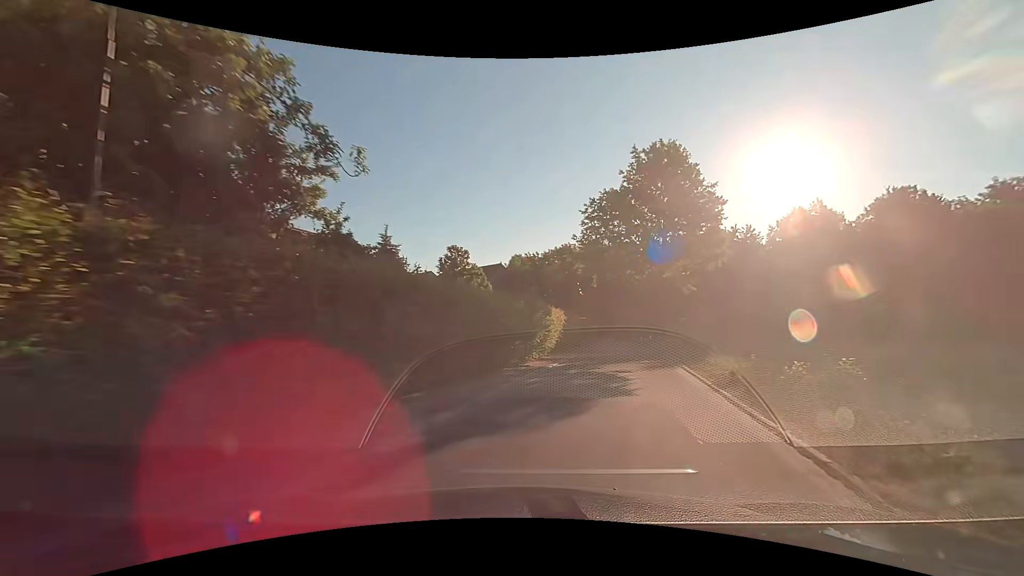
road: residential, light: Day
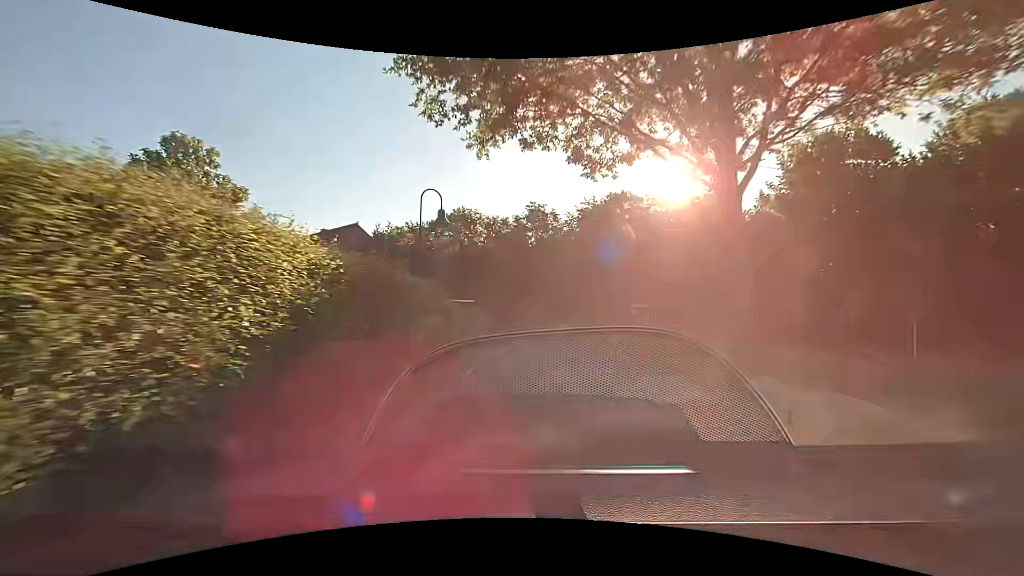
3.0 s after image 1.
(+3.2, +24.3) m; +11°
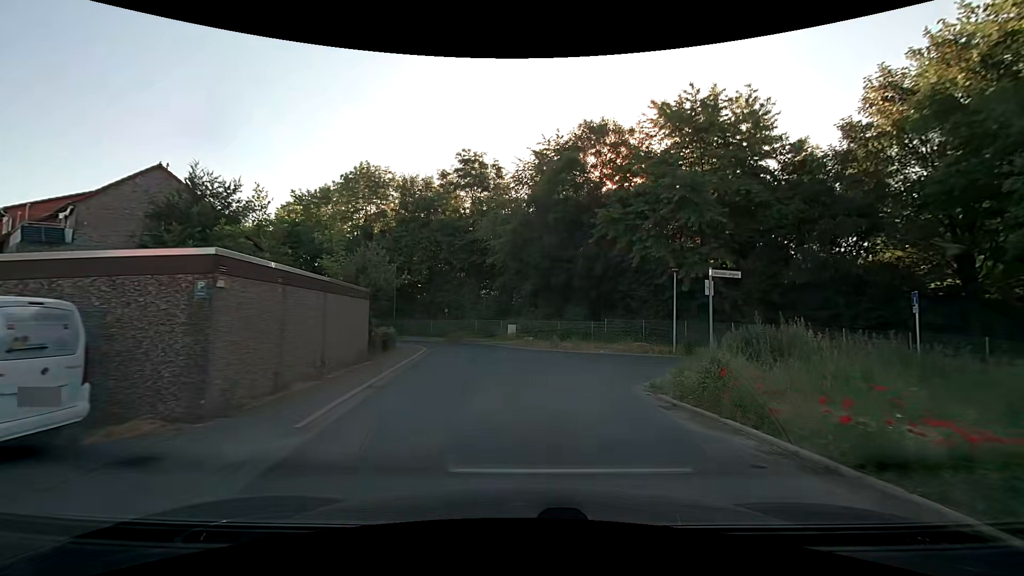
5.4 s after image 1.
(+0.8, +19.5) m; +6°
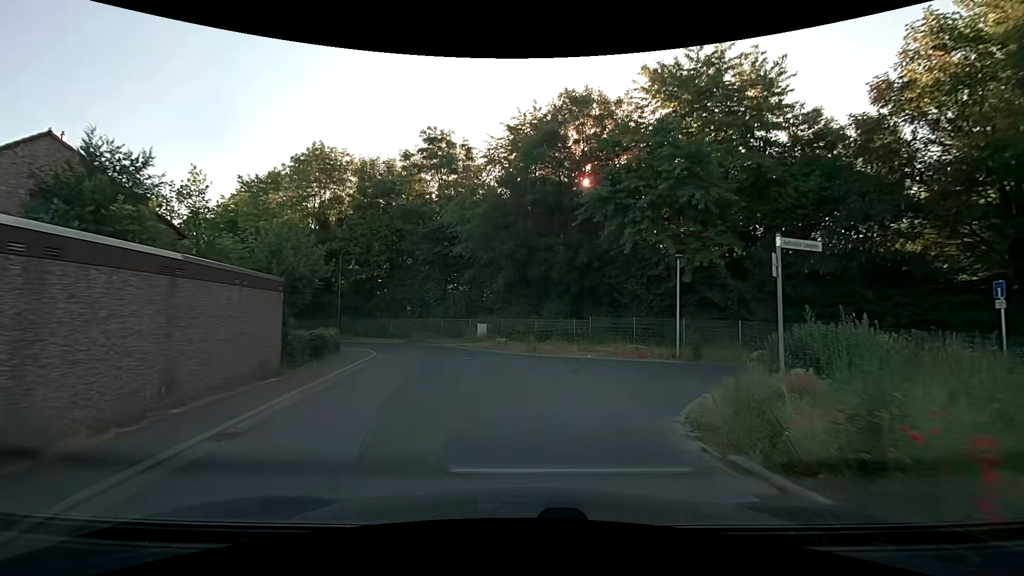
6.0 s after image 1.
(+0.1, +4.6) m; +3°
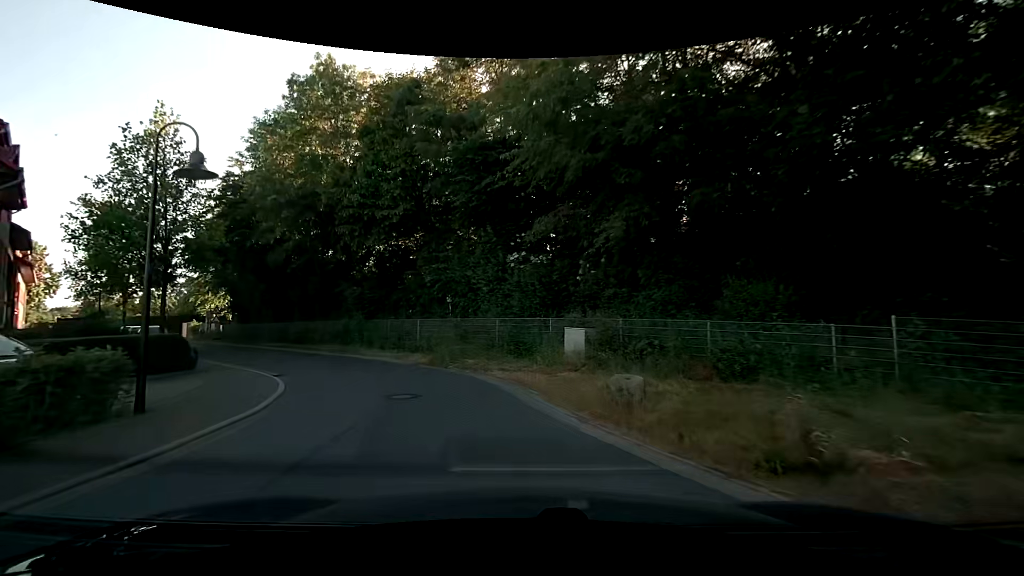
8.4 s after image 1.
(-0.9, +17.1) m; -12°
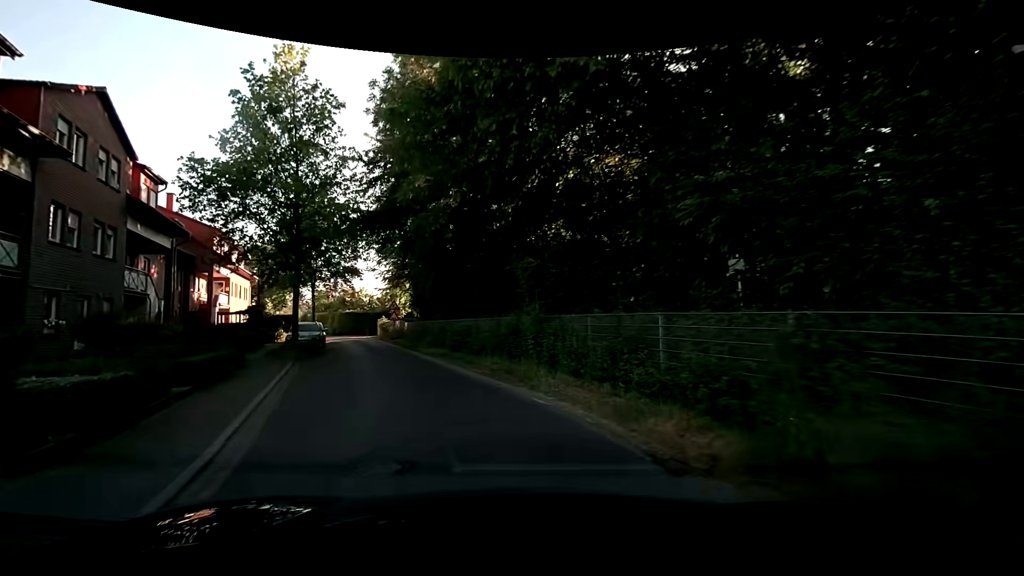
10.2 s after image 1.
(-2.6, +12.5) m; -24°
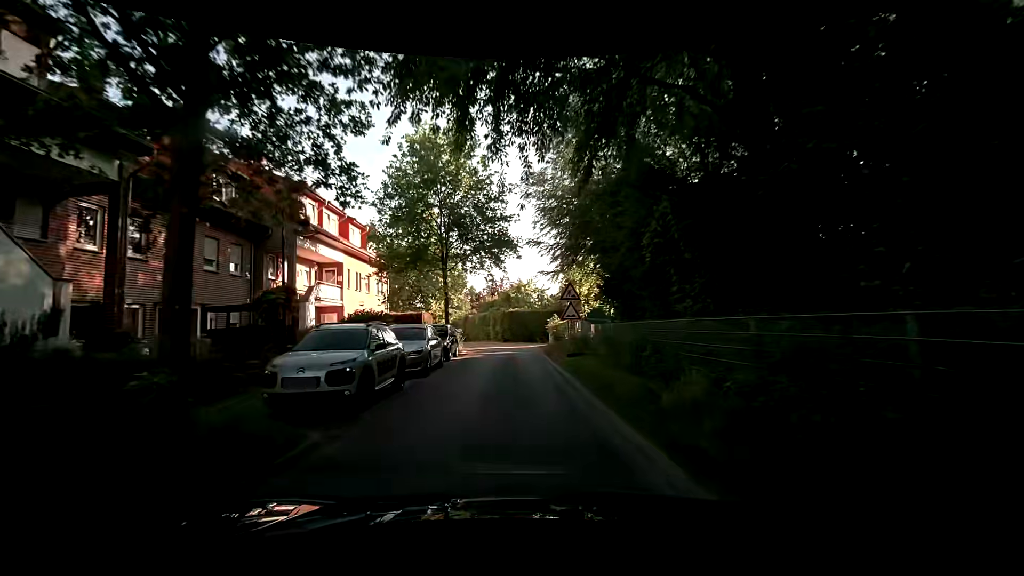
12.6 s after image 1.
(-3.9, +18.2) m; -20°
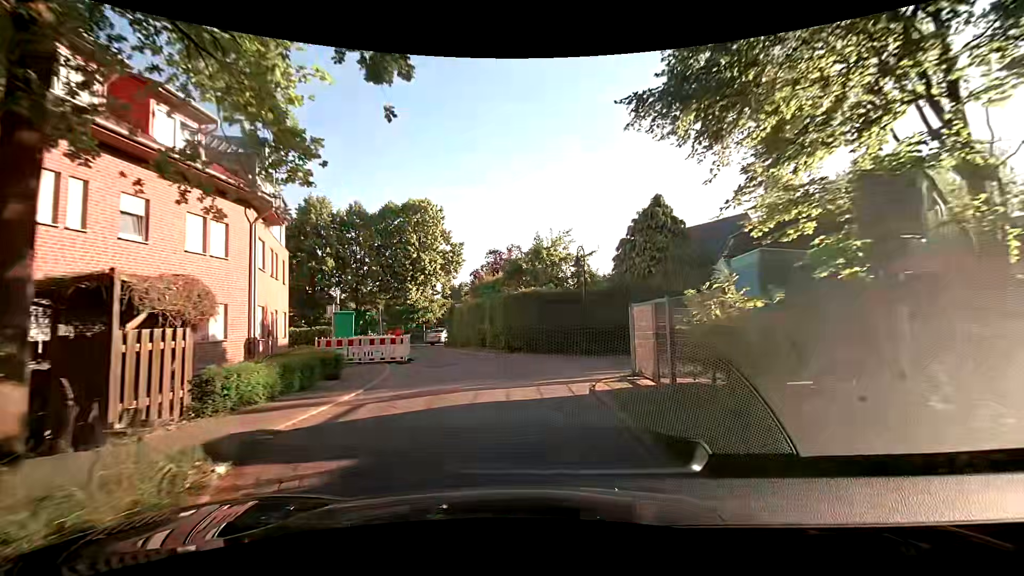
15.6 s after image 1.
(0.0, +22.9) m; -2°
